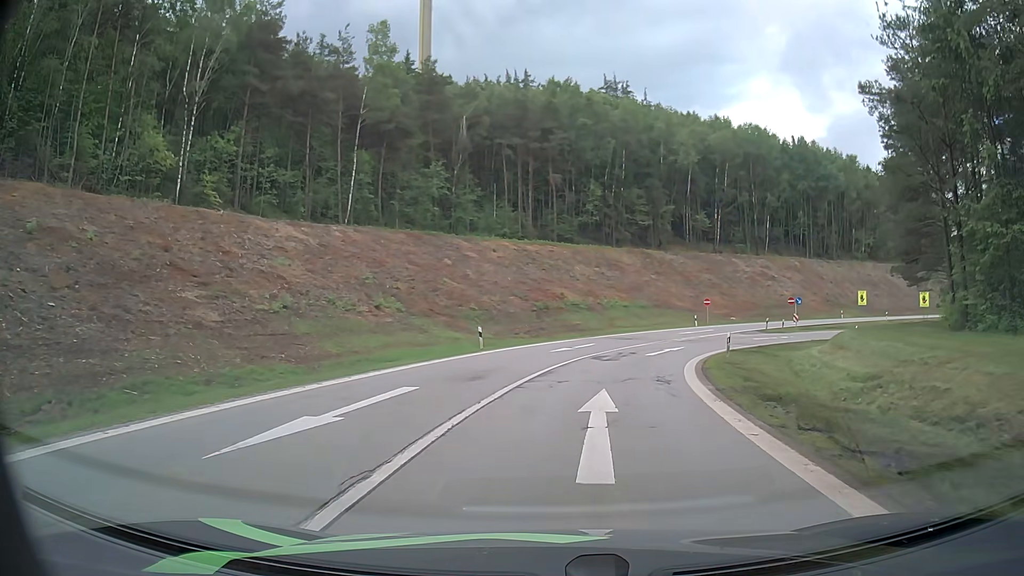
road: motorway_link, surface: asphalt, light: Day
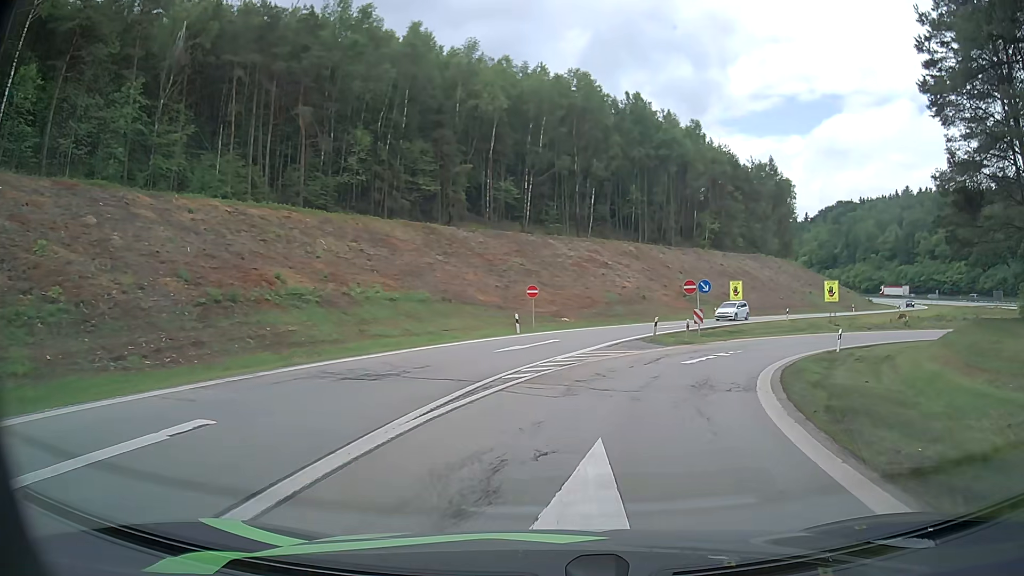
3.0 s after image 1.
(+3.5, +27.4) m; +18°
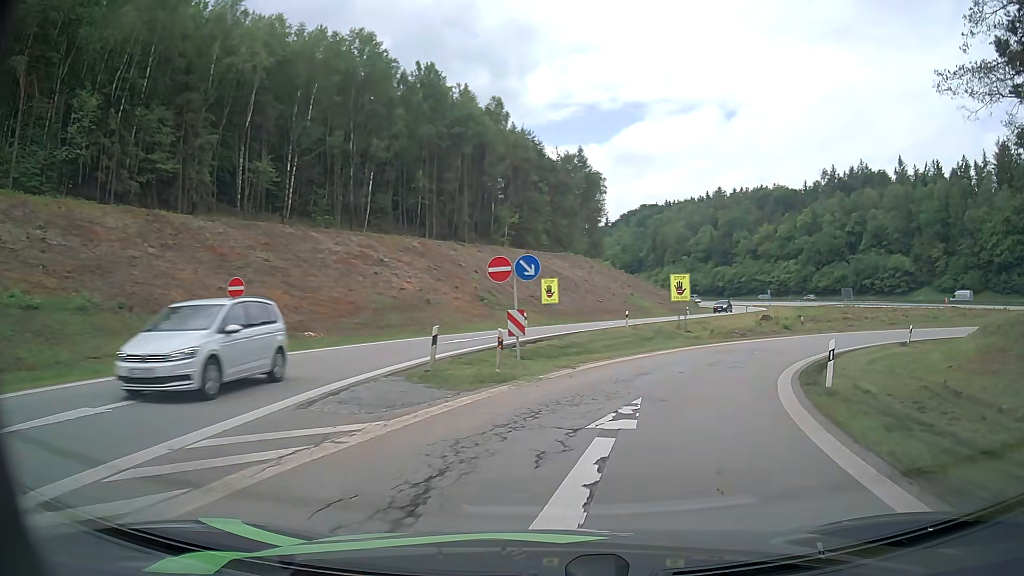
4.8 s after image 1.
(+2.3, +16.1) m; +17°
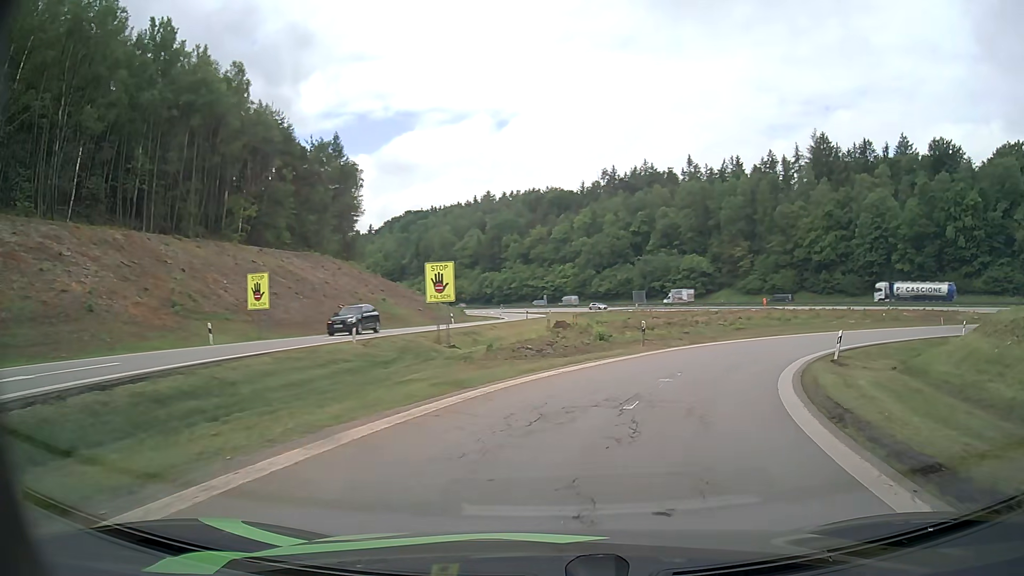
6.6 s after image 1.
(+2.9, +16.2) m; +21°
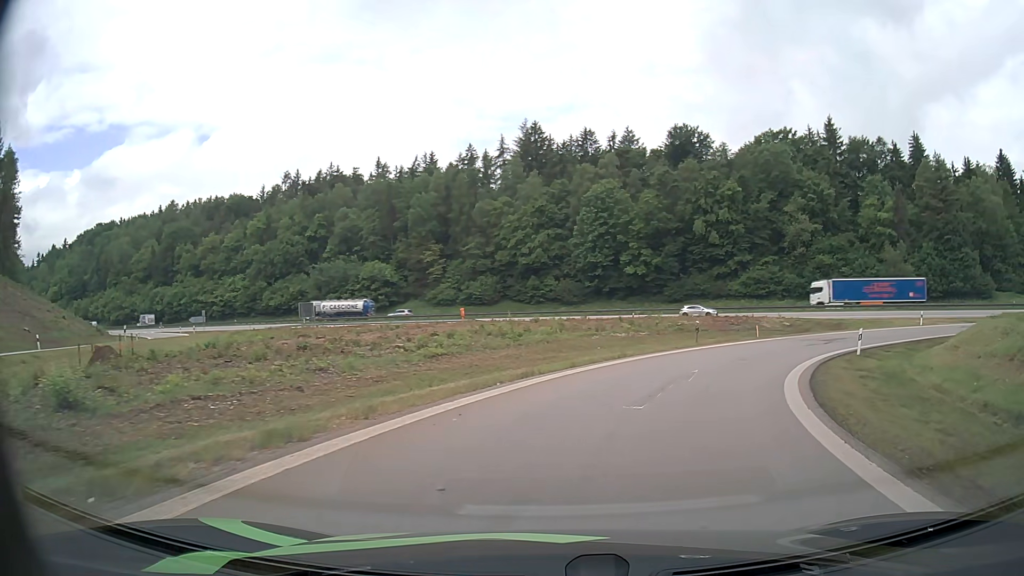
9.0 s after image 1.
(+4.9, +21.7) m; +26°
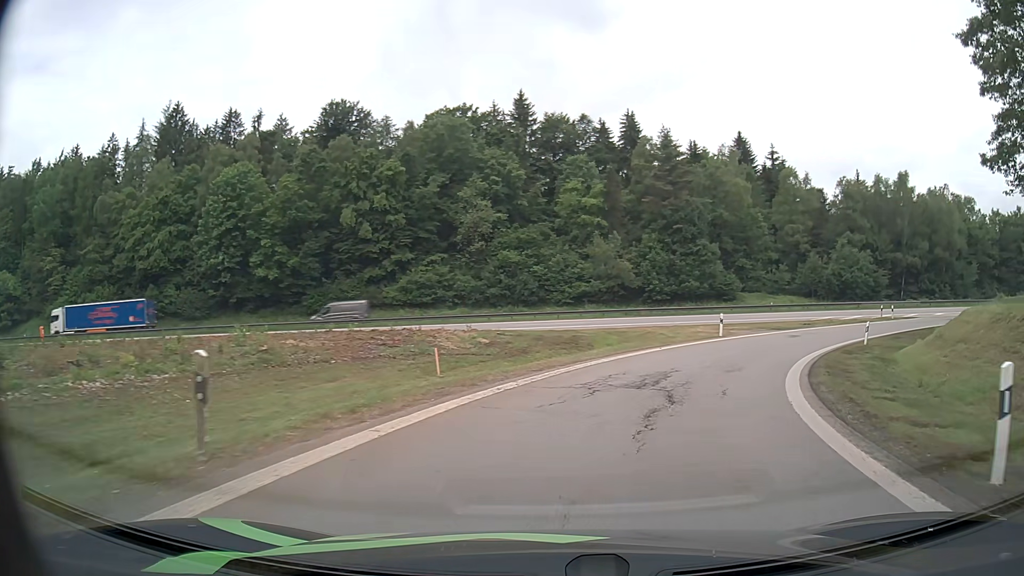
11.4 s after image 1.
(+5.6, +22.4) m; +29°
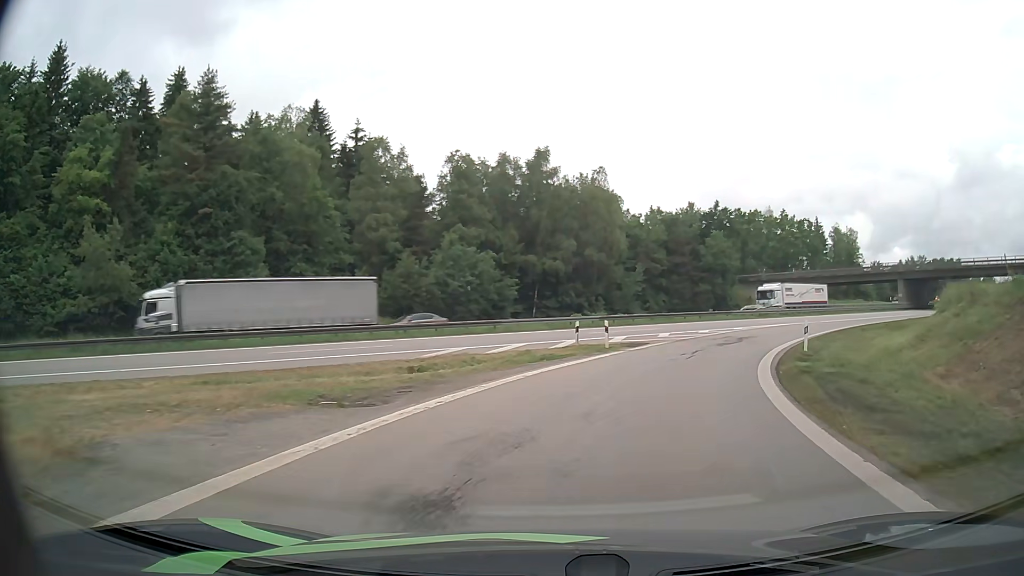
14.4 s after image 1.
(+9.4, +28.1) m; +36°
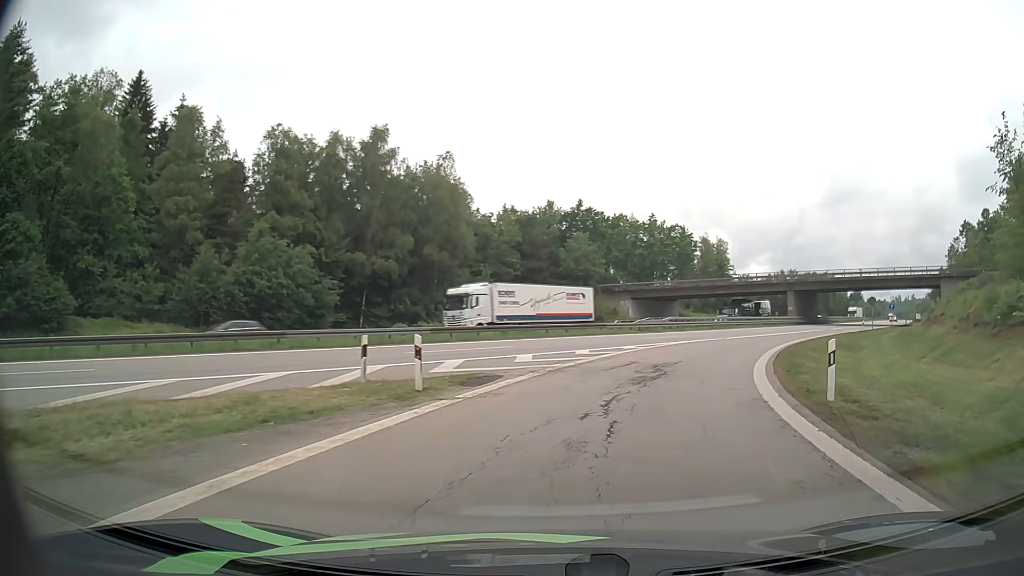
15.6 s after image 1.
(+1.4, +12.7) m; +13°
(+1, +10) (+3, +20) (+7, +29) (+12, +38) (+17, +46) (+23, +54) (+28, +63) (+34, +71) (+40, +79) (+46, +87) m
